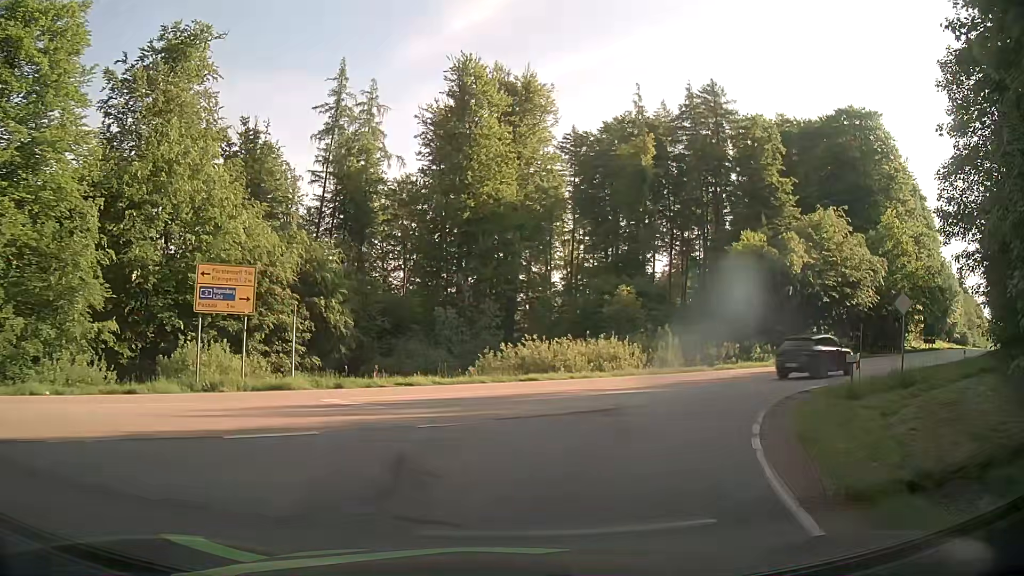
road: tertiary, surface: asphalt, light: Day
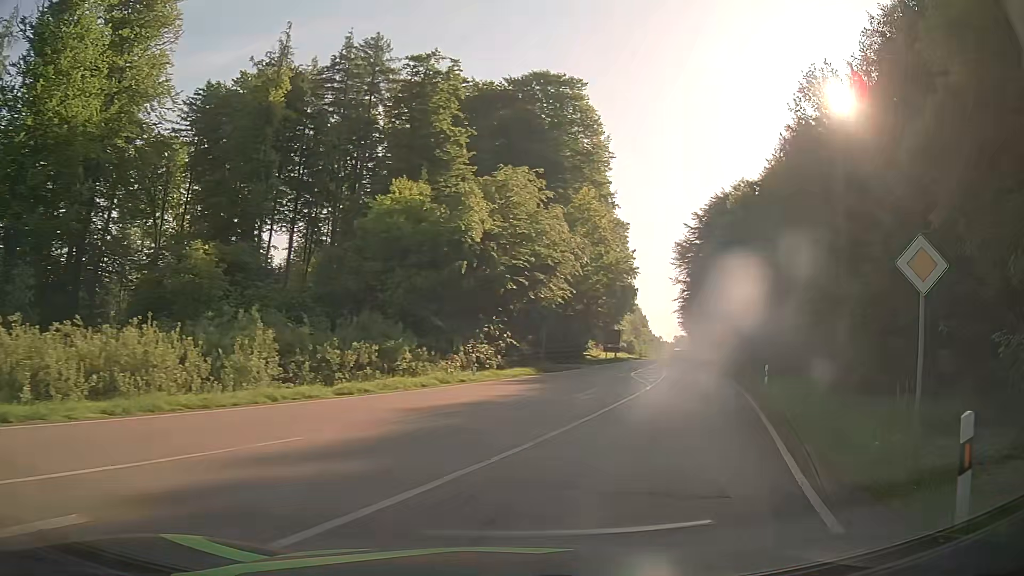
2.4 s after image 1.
(+4.4, +16.6) m; +31°
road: secondary
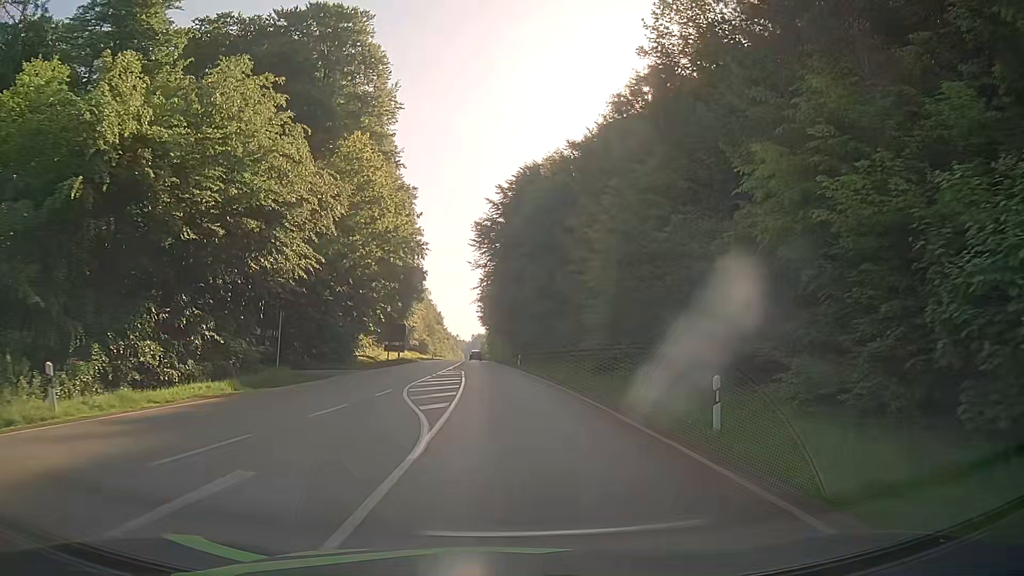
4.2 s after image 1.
(+3.8, +16.4) m; +18°
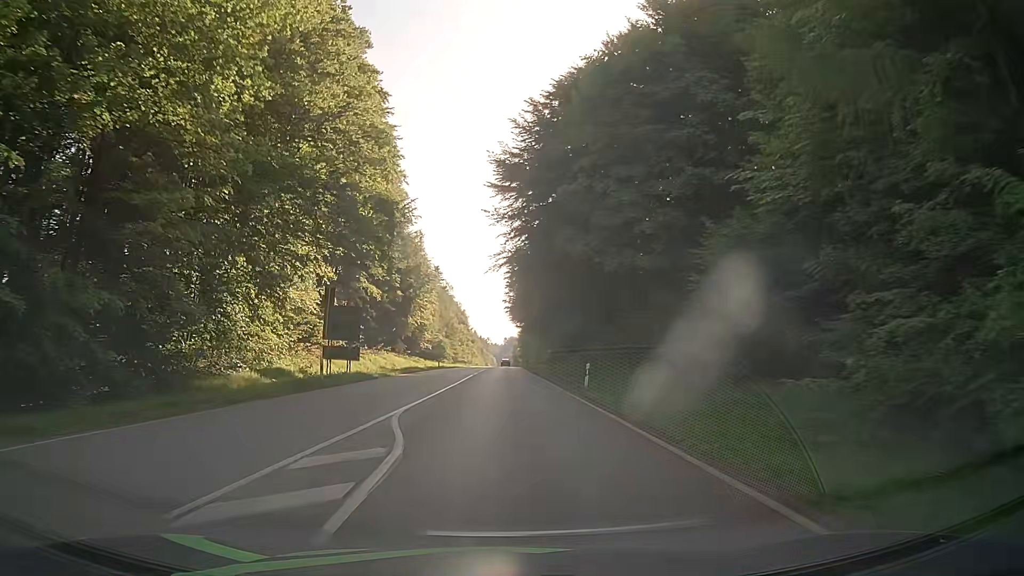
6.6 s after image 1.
(-0.1, +31.7) m; -2°
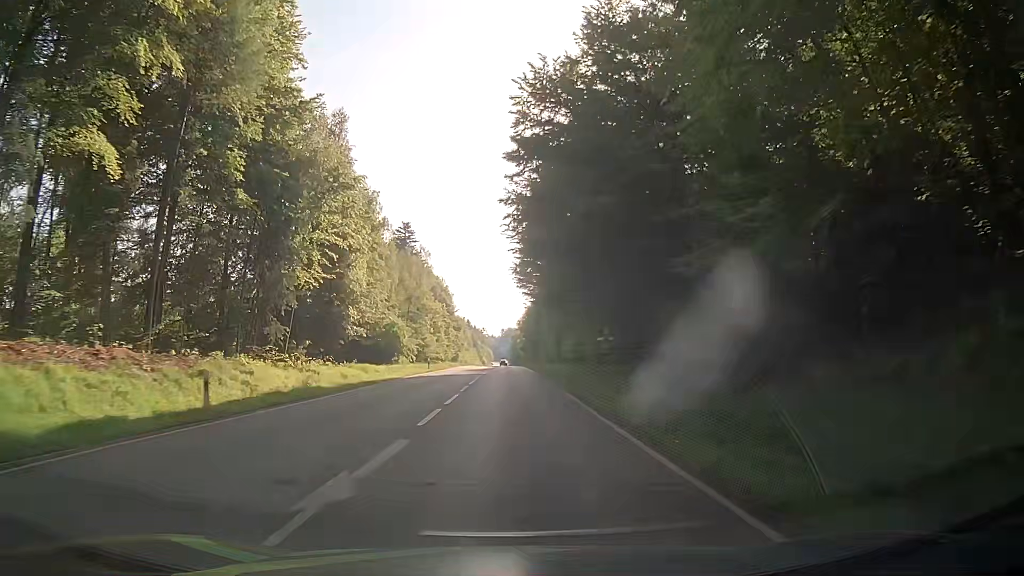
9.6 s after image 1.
(-0.7, +54.6) m; 0°
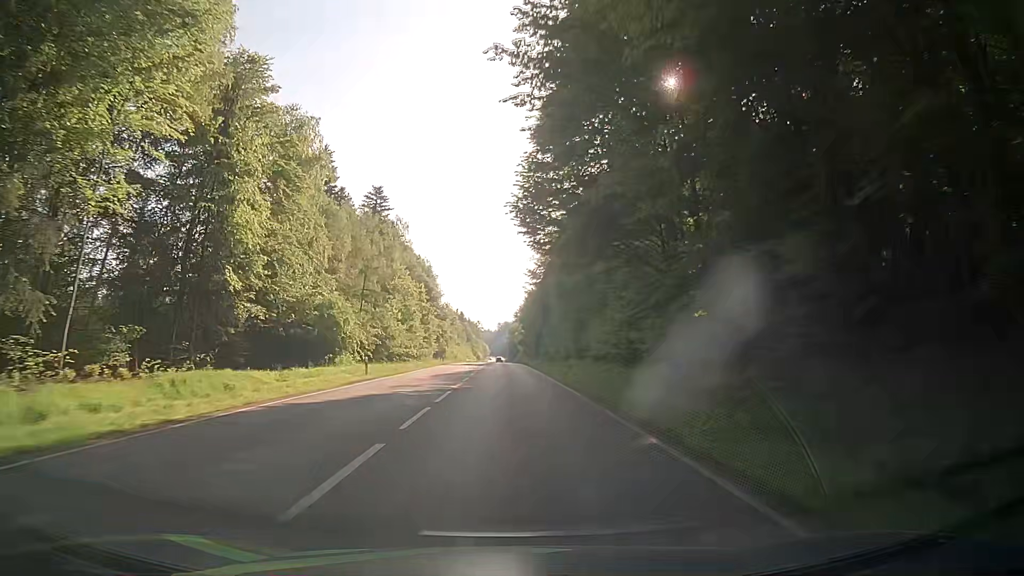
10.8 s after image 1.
(+0.2, +25.4) m; 0°
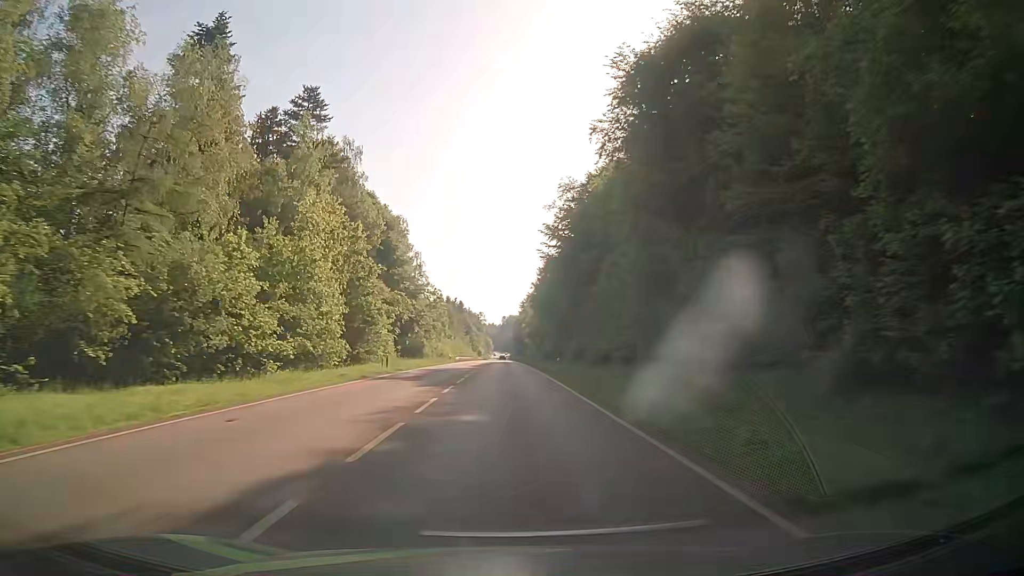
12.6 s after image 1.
(0.0, +40.2) m; 0°
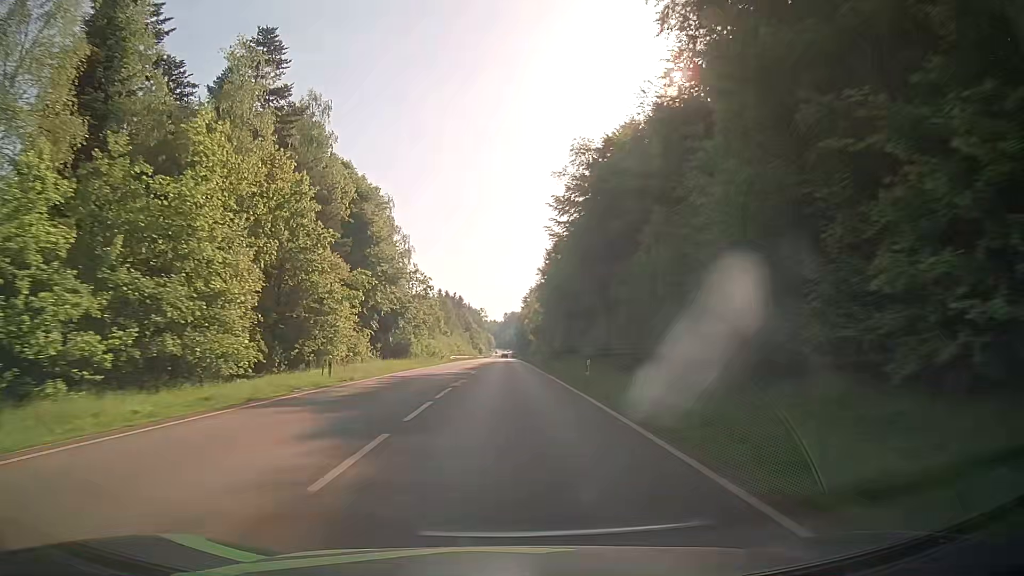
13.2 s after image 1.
(0.0, +13.7) m; 0°
(0, +10) (0, +20) (0, +30) (0, +40) (0, +50) (0, +60) (0, +70) (0, +80) (0, +90) (0, +100) m
